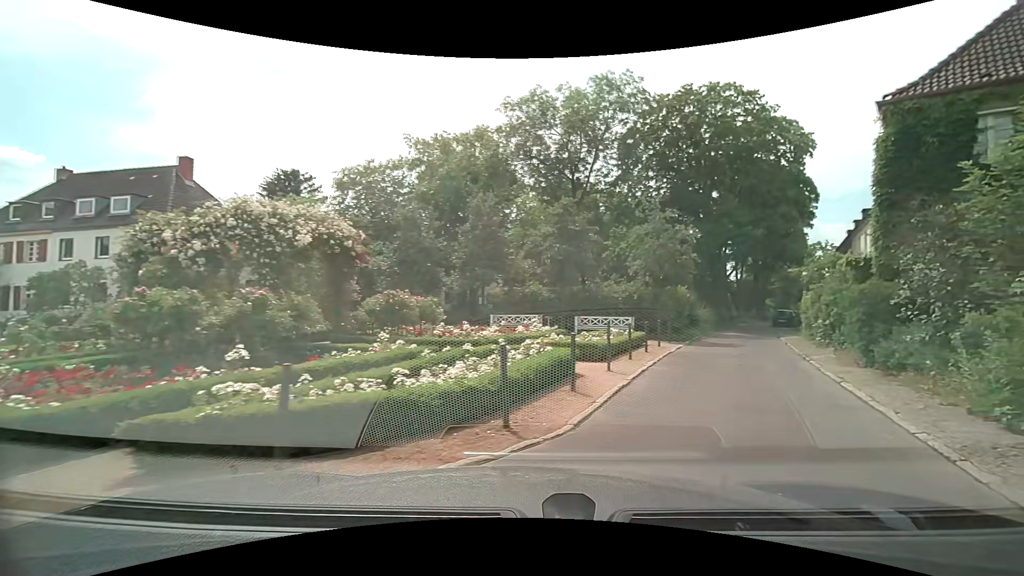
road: residential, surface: asphalt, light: Day
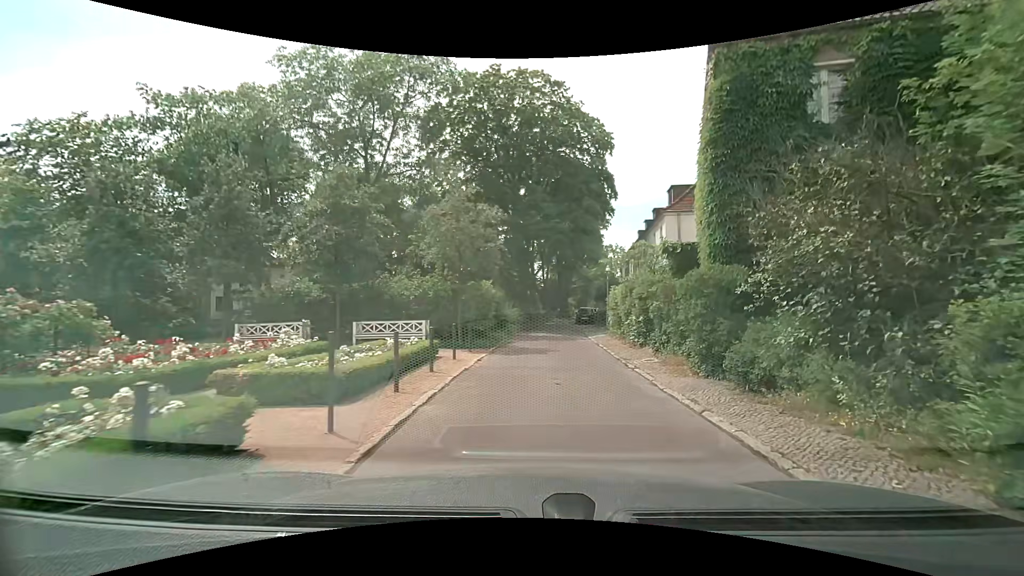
(+1.2, +5.1) m; +20°
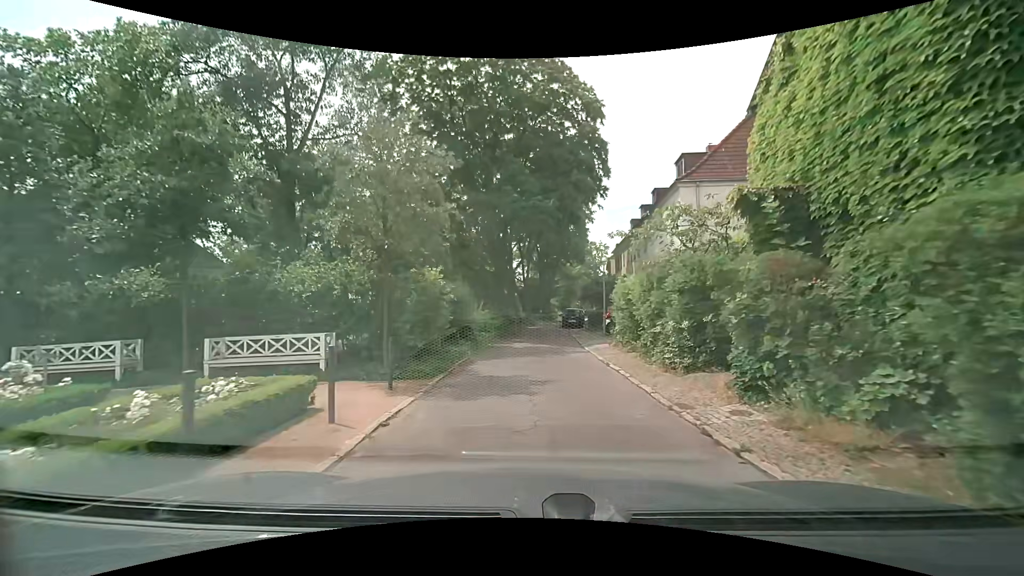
(+0.3, +6.9) m; +5°
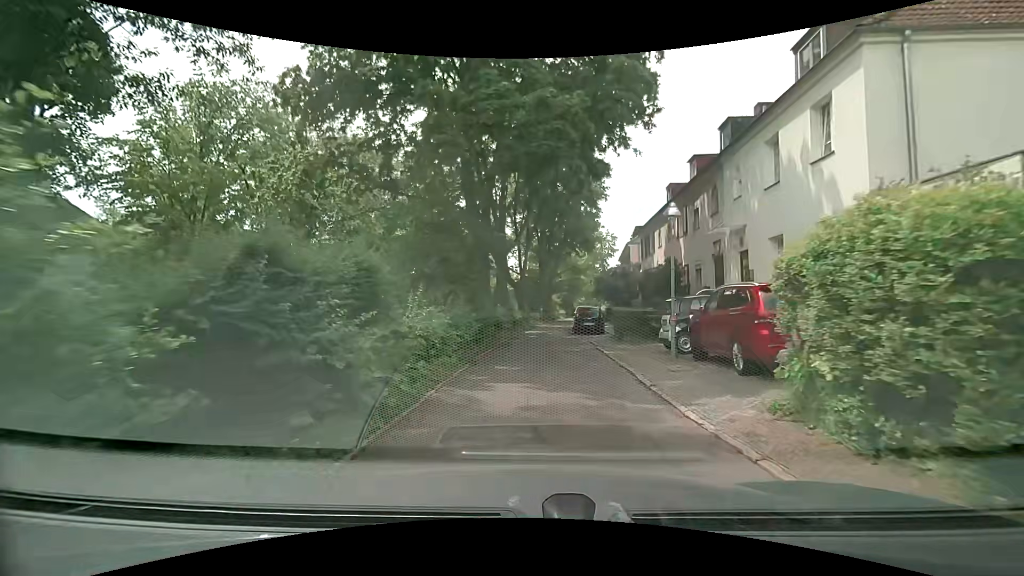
(-0.3, +11.7) m; -1°
